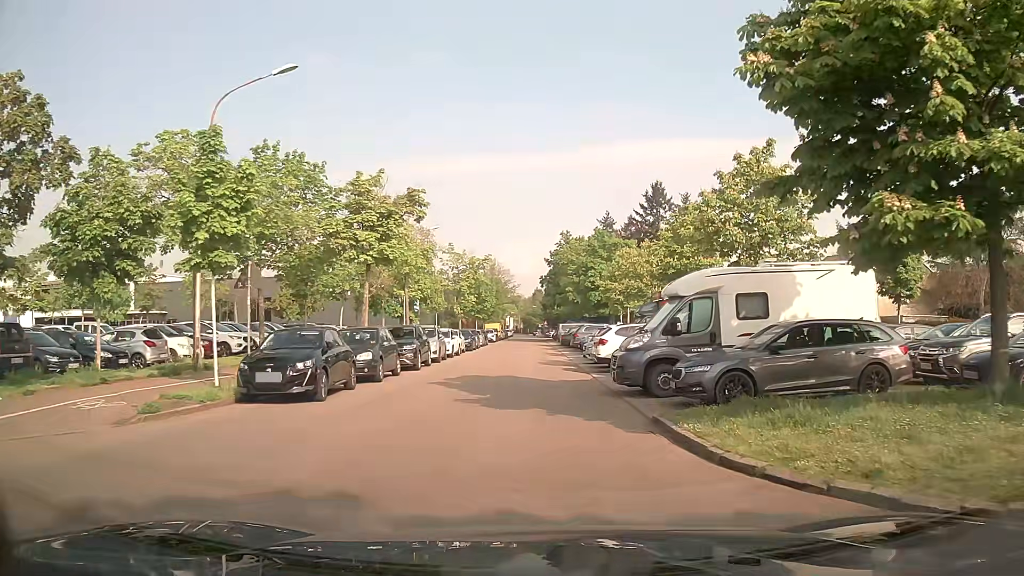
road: residential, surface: asphalt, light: Day
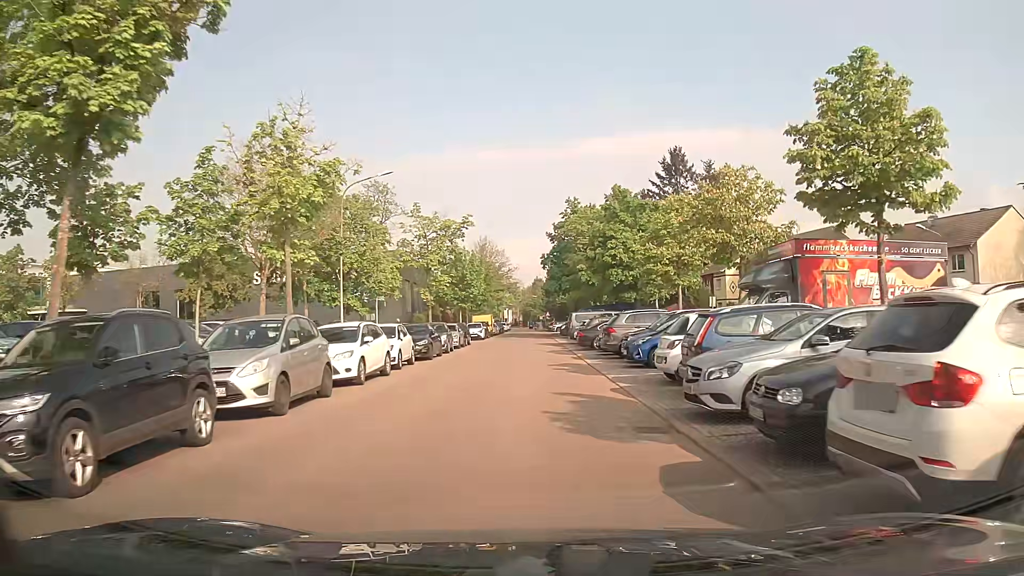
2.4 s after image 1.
(0.0, +18.6) m; 0°
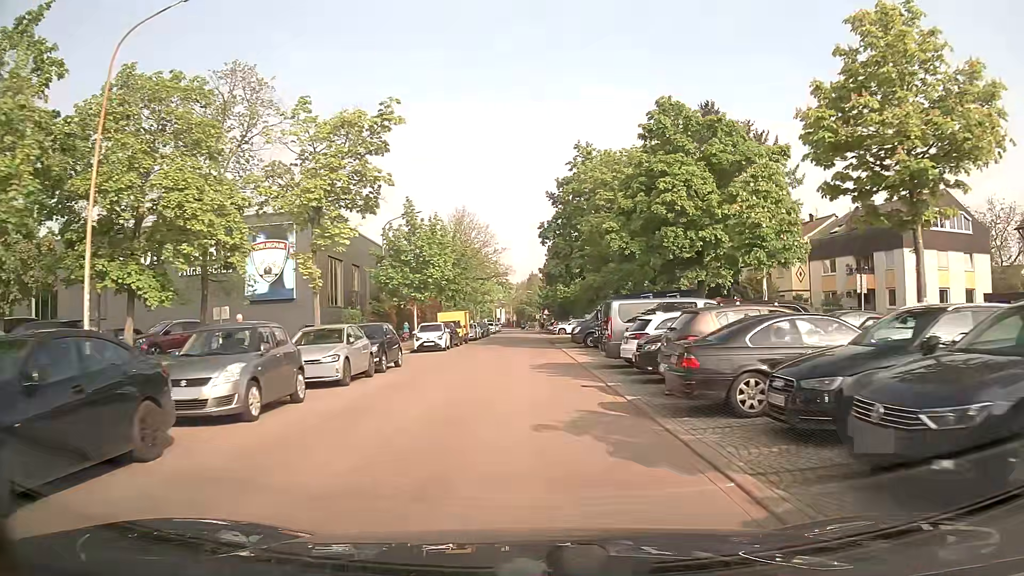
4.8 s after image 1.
(+0.2, +22.4) m; +1°
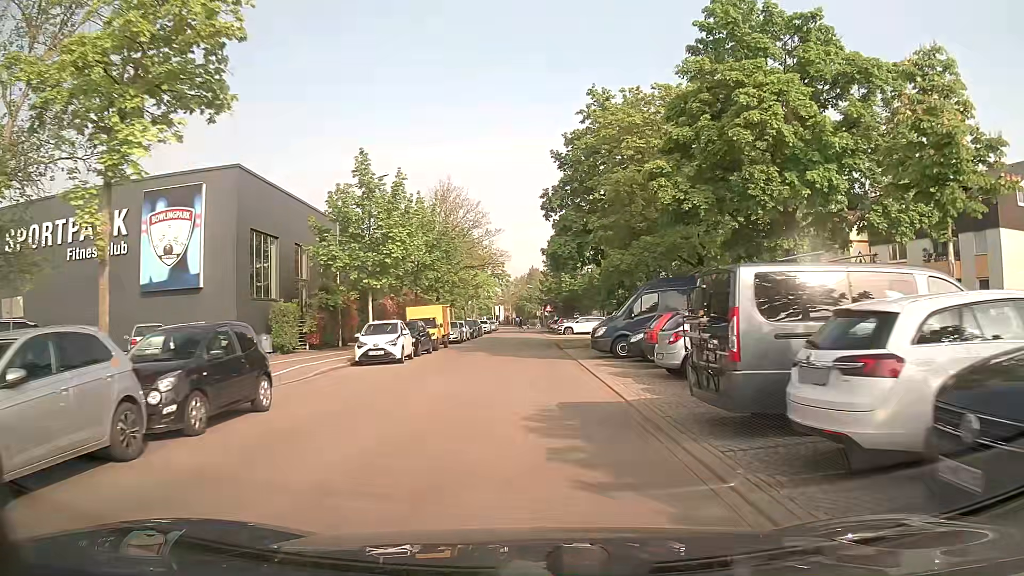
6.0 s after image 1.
(-0.1, +11.5) m; -1°
